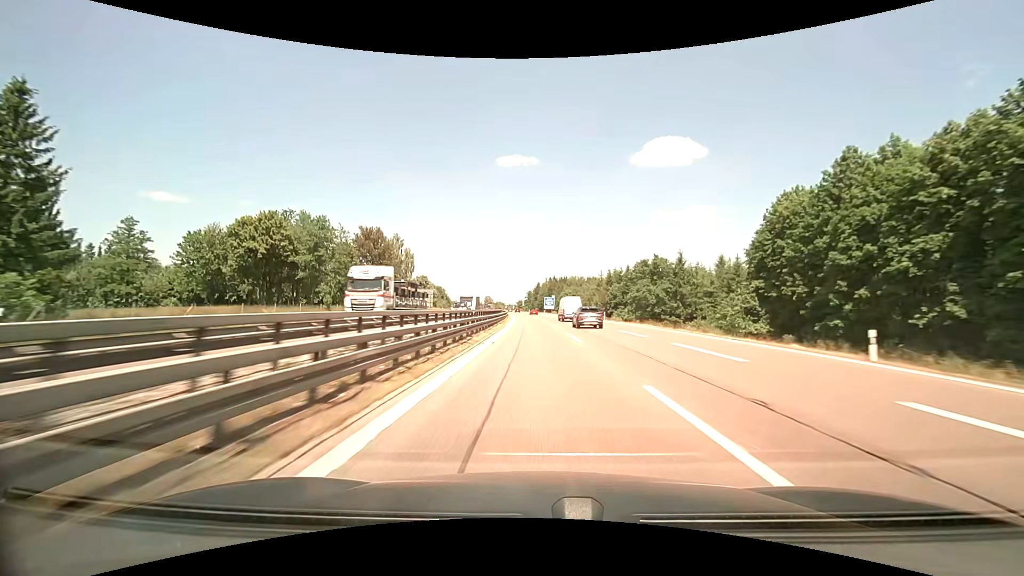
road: motorway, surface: asphalt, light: Day
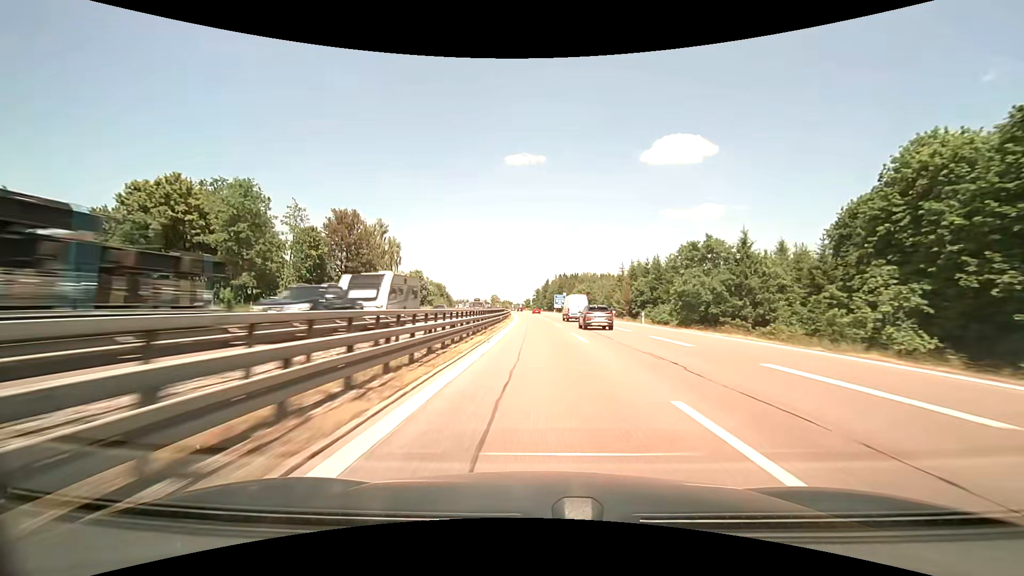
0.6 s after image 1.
(-0.1, +19.1) m; -1°
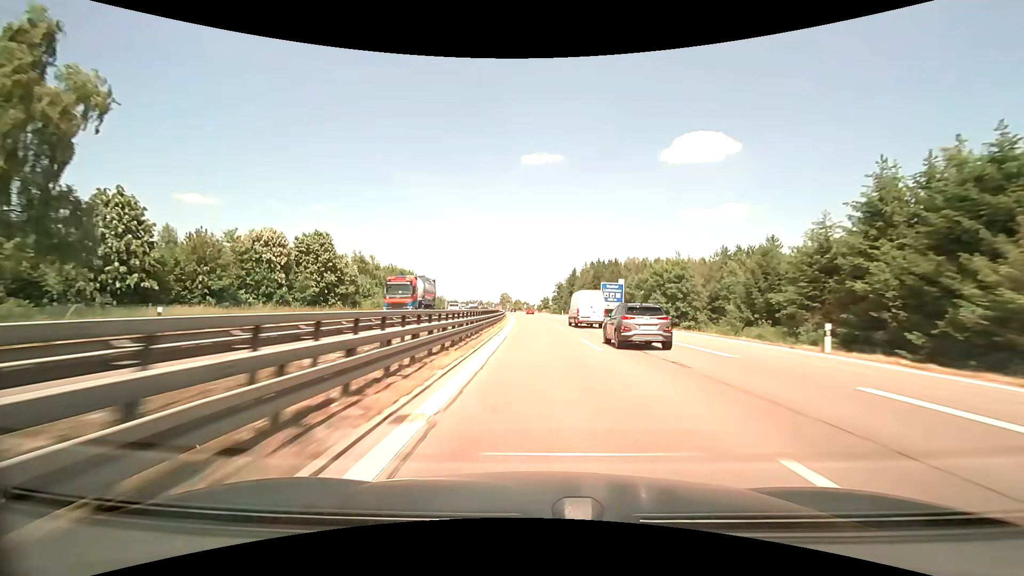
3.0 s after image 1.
(-1.9, +74.5) m; -2°
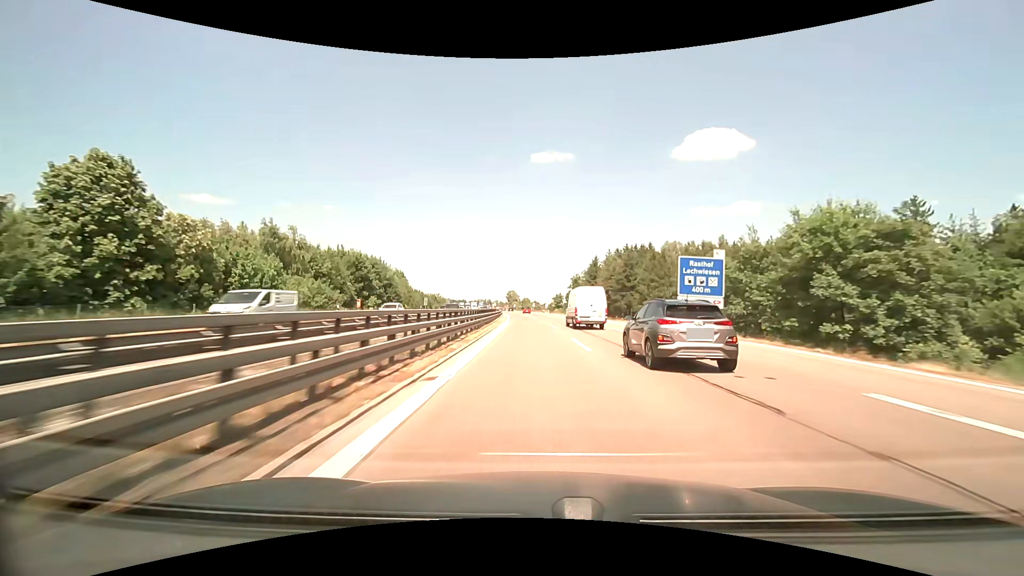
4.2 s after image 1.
(-0.3, +36.2) m; -1°
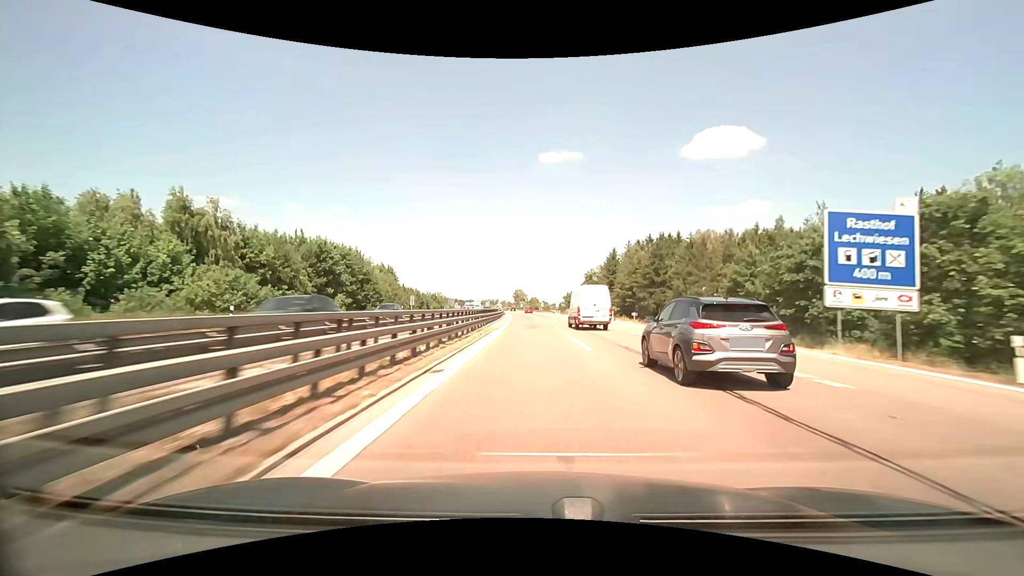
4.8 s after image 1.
(-0.1, +17.8) m; -1°
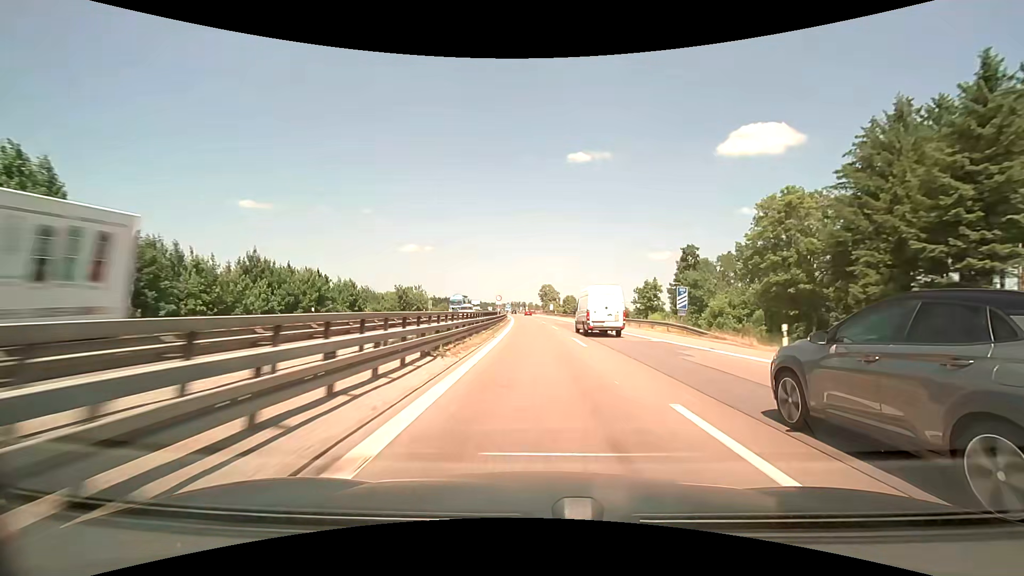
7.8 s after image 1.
(-3.2, +85.9) m; -3°
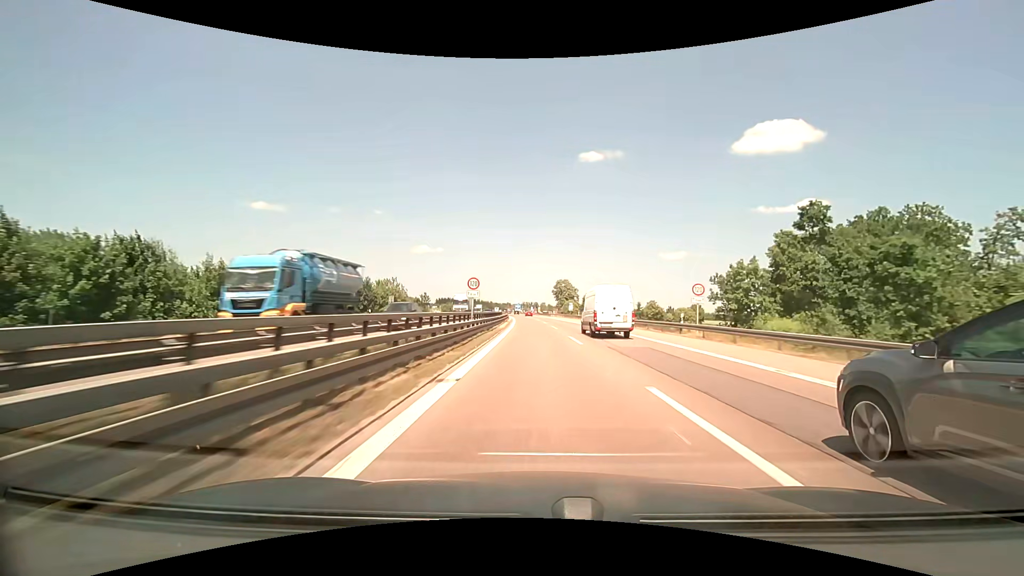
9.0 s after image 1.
(-0.4, +34.3) m; -1°
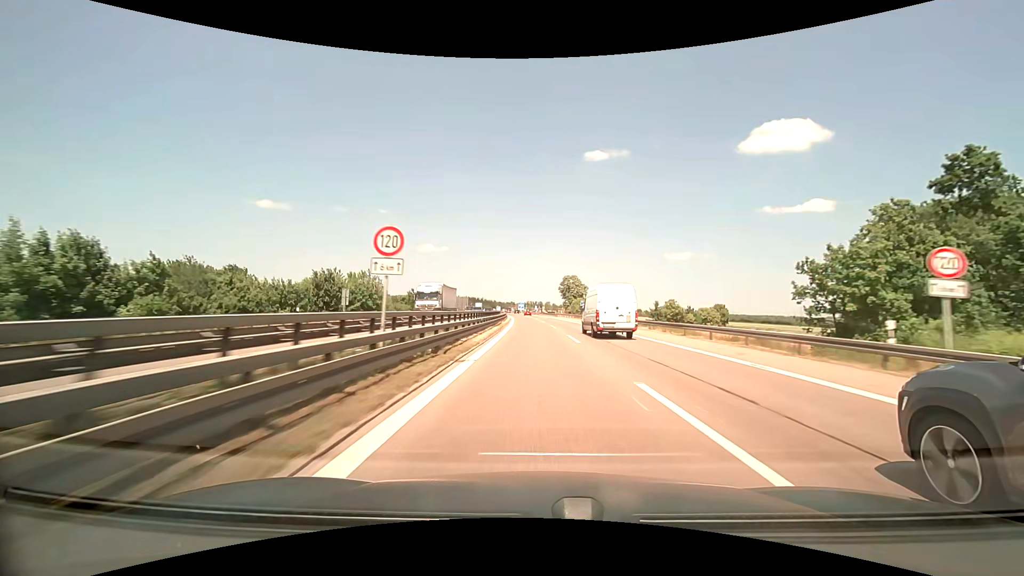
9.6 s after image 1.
(-0.2, +17.4) m; -1°
(0, +10) (0, +20) (0, +30) (-1, +40) (-1, +50) (-1, +60) (-2, +70) (-2, +80) (-3, +90) (-3, +100) m
